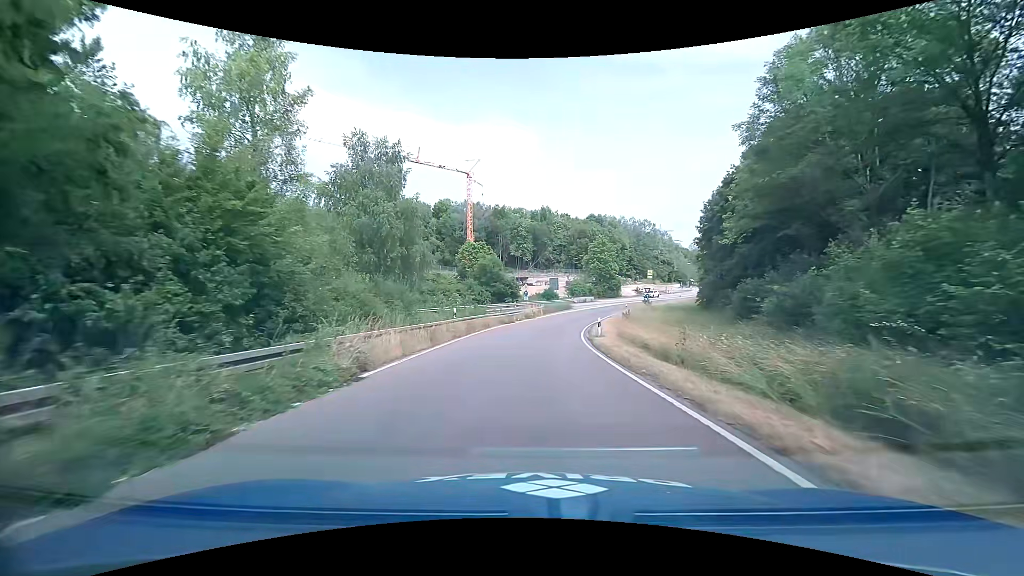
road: trunk_link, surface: asphalt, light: Day
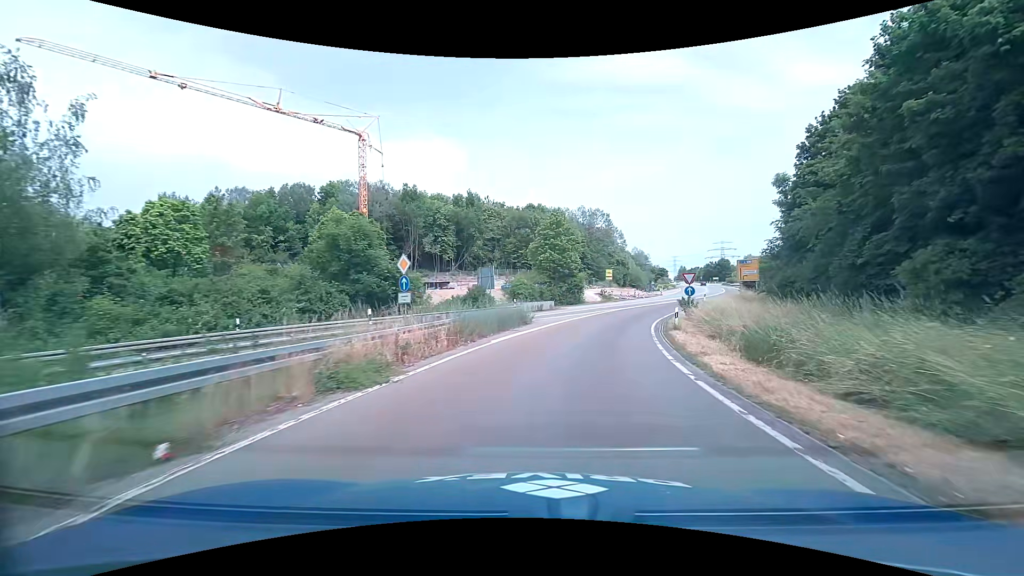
(+1.3, +36.5) m; +8°
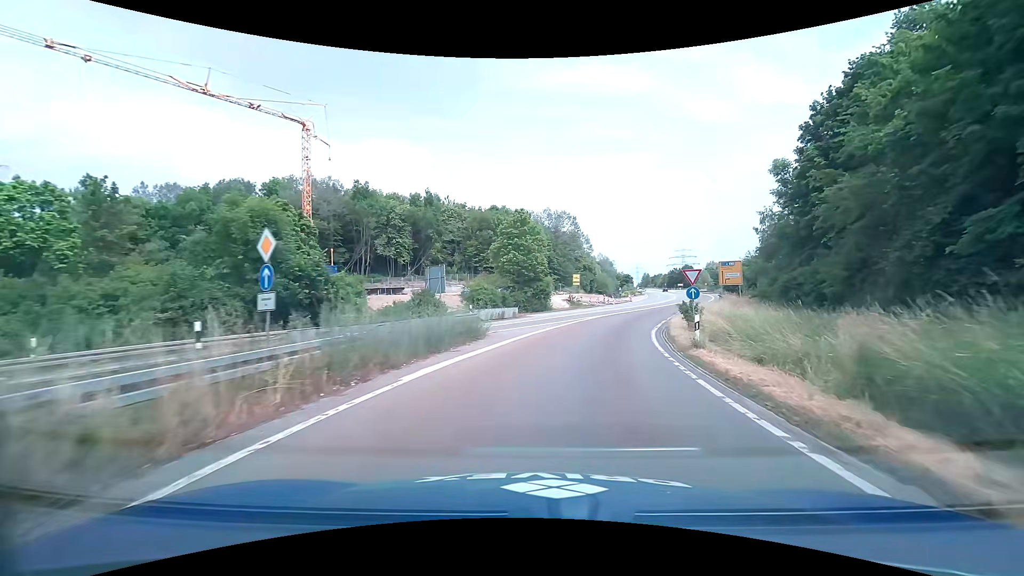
(+0.2, +7.4) m; +4°
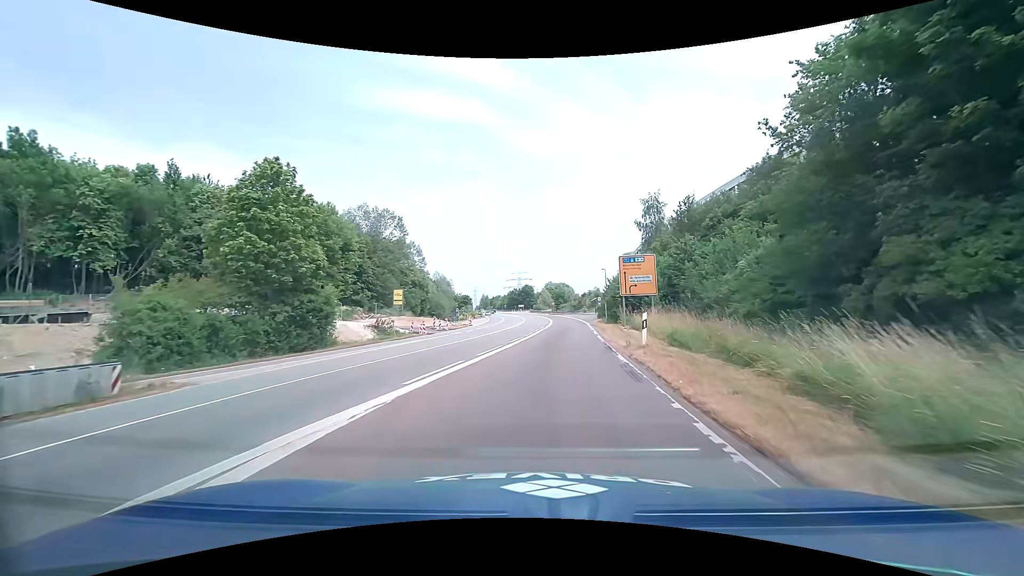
(+4.1, +27.0) m; +18°
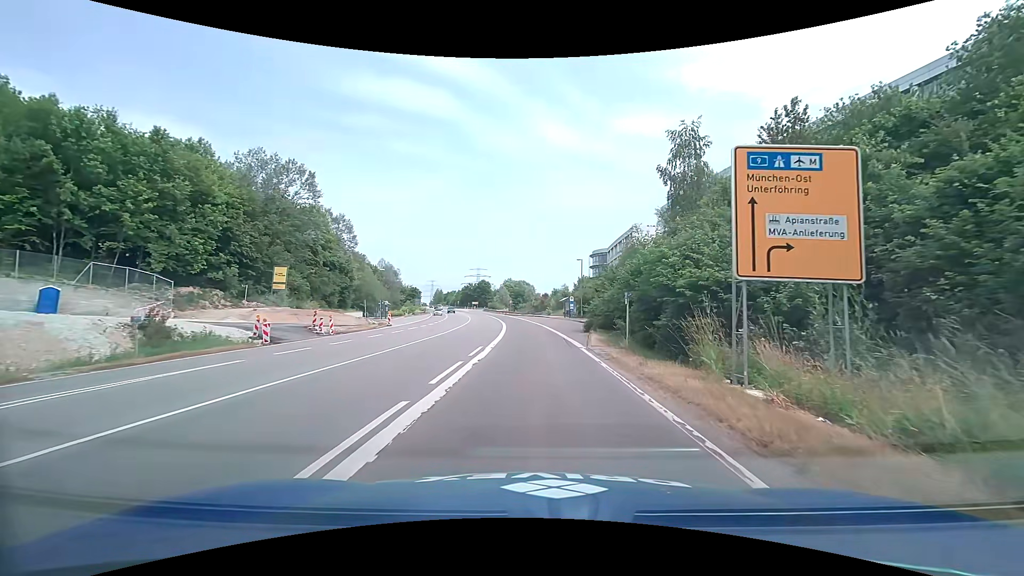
(+1.2, +23.2) m; +5°
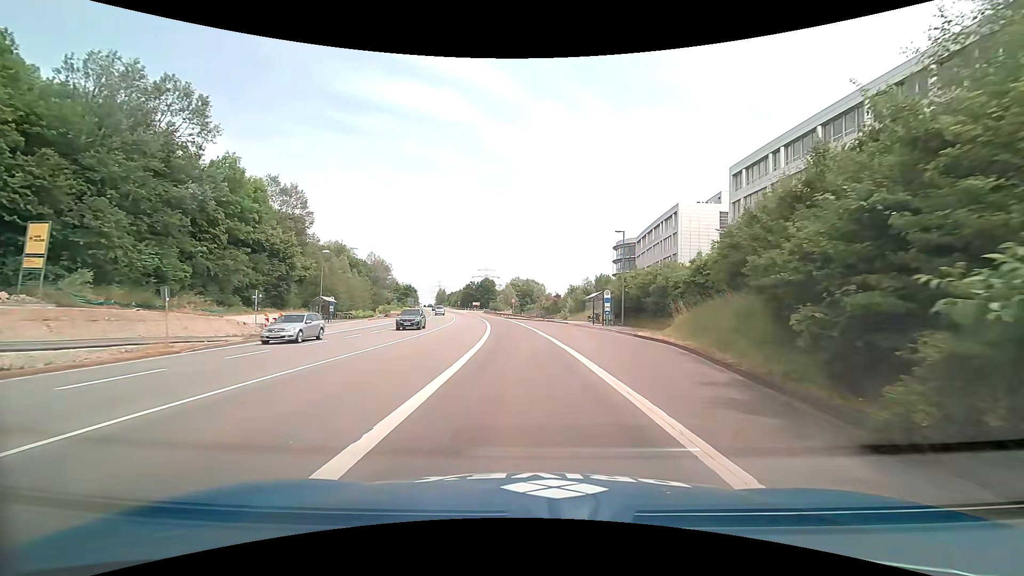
(0.0, +26.0) m; -1°
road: trunk
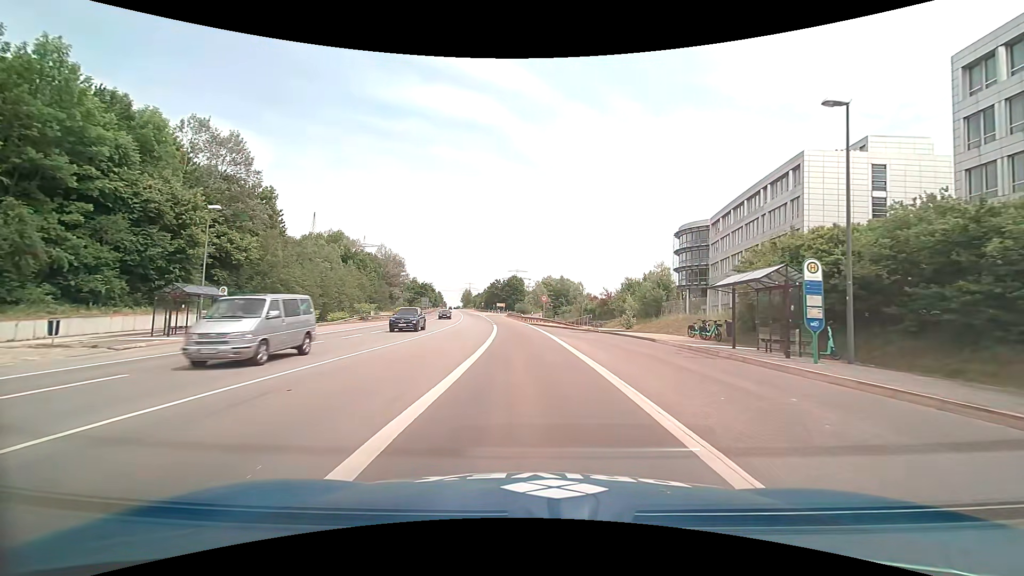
(-0.9, +26.3) m; -4°
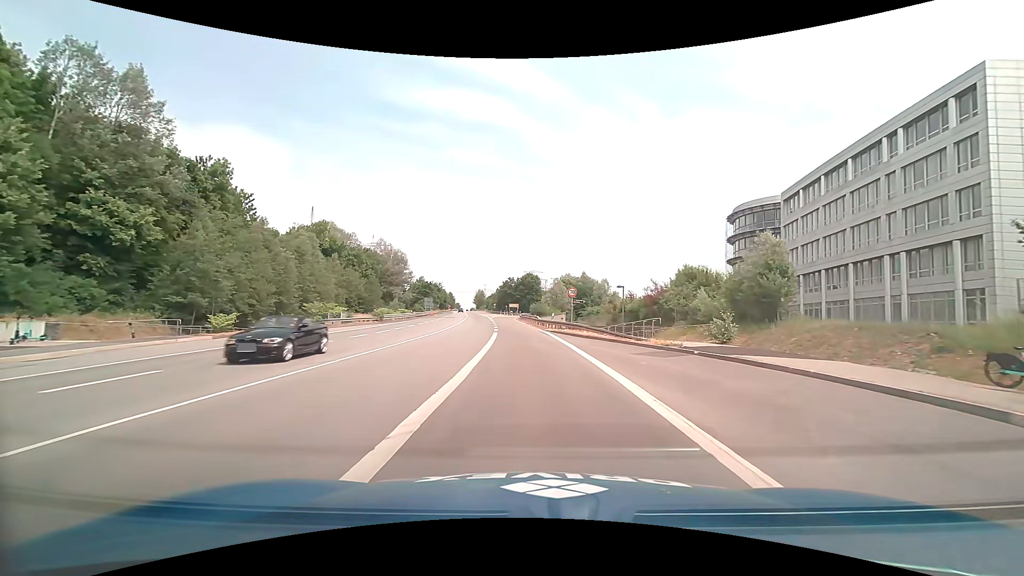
(-0.2, +17.7) m; -2°
(0, +10) (0, +20) (-1, +30) (-2, +40) (-4, +50) (-6, +60) (-7, +69) (-9, +79) (-10, +89) (-11, +99) m
